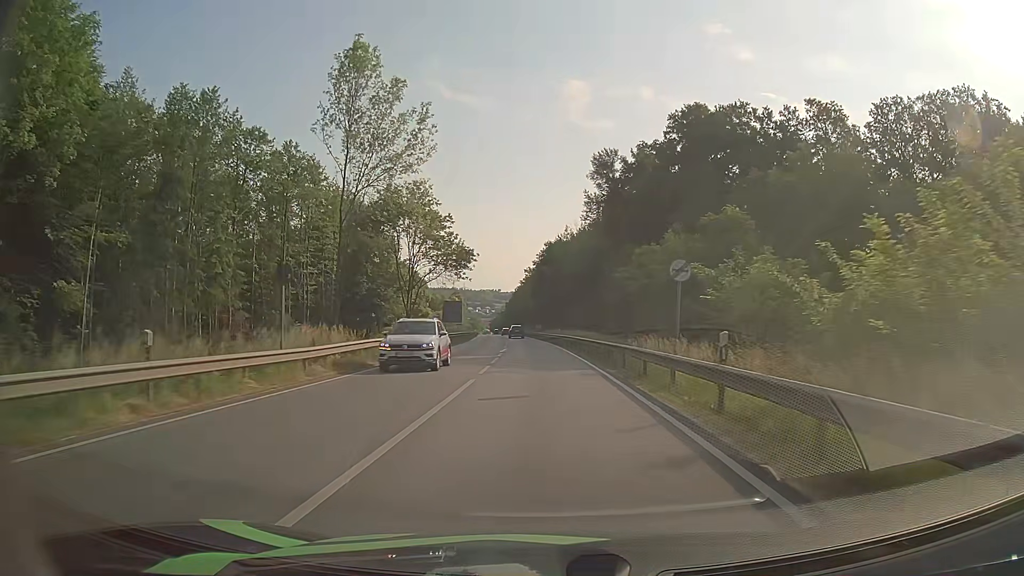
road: primary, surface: asphalt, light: Day
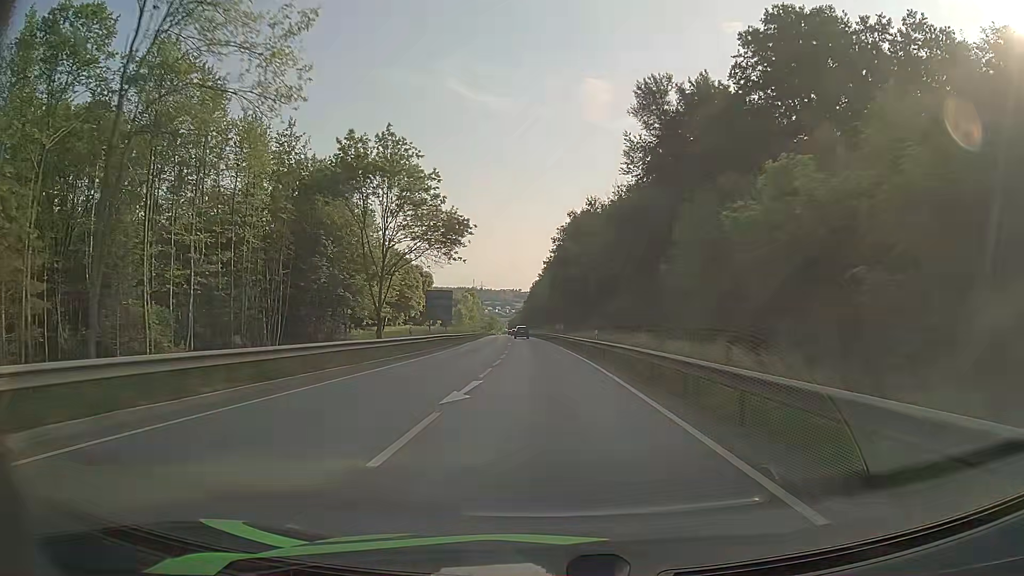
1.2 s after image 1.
(-0.4, +25.1) m; -2°
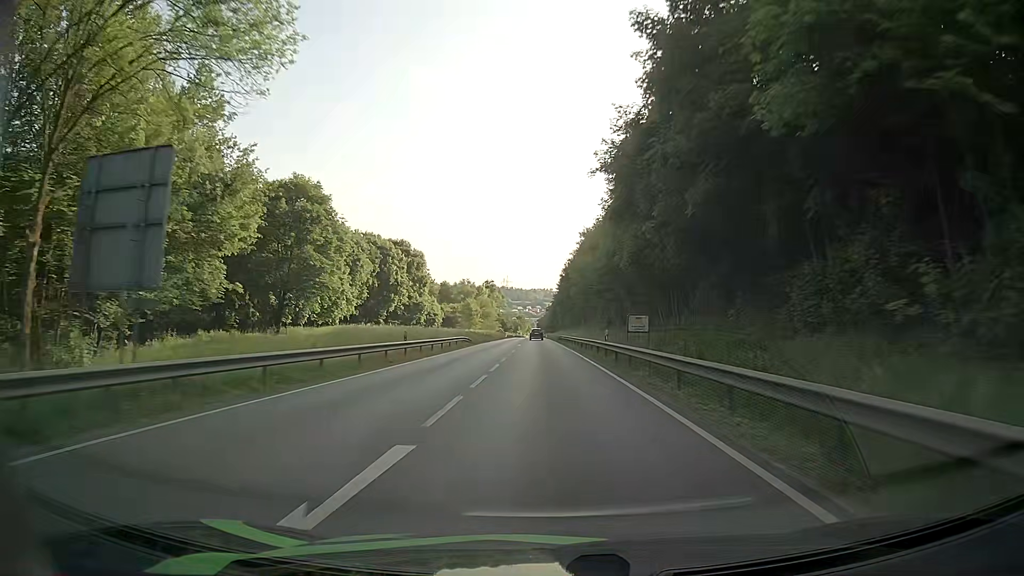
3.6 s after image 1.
(-1.2, +51.5) m; -3°
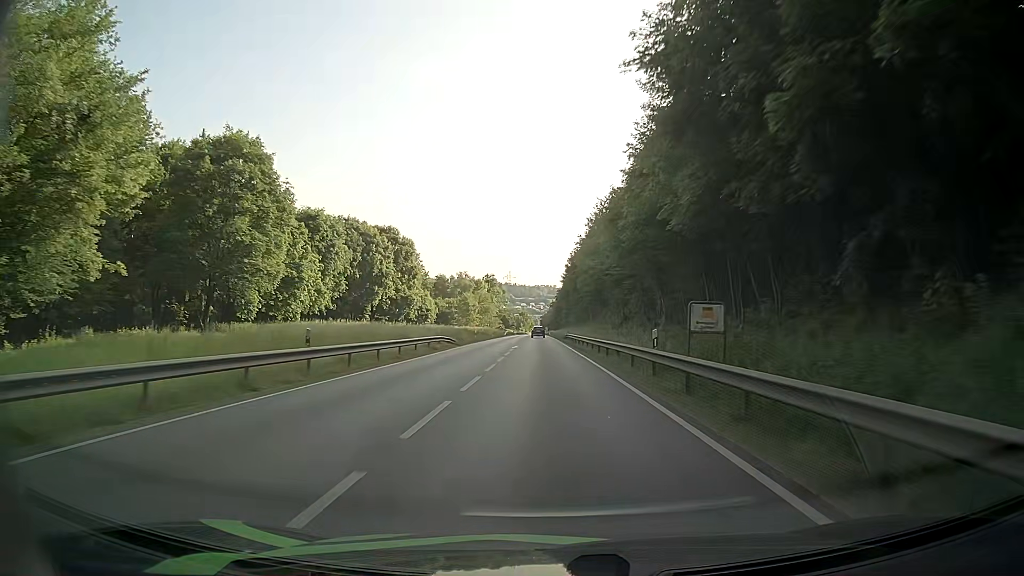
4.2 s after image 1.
(-0.1, +13.0) m; -1°
(0, +10) (0, +20) (0, +30) (0, +40) (0, +50) (0, +60) (0, +70) (-1, +80) (-1, +90) (-1, +100) m
